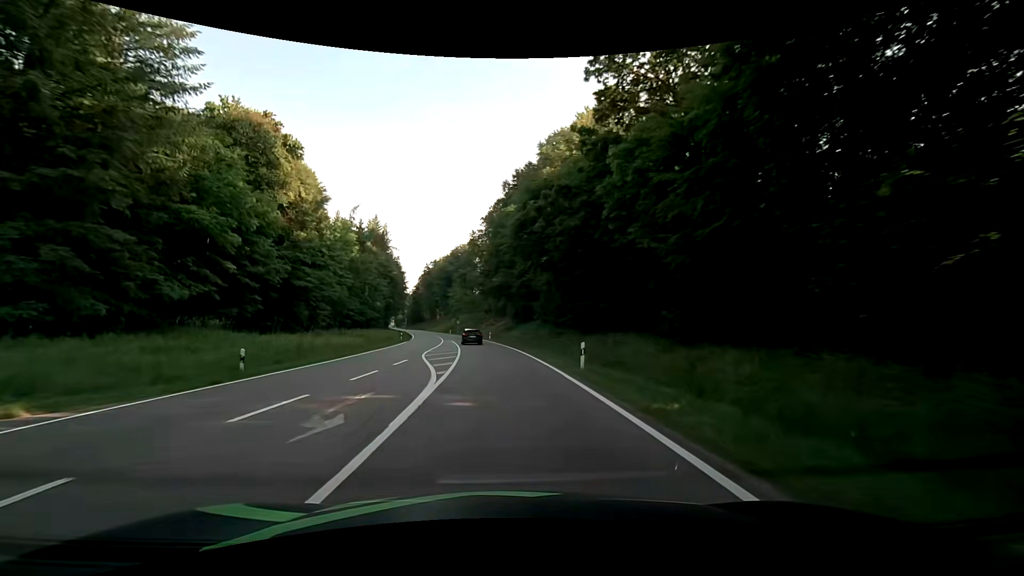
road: secondary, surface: asphalt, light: Day
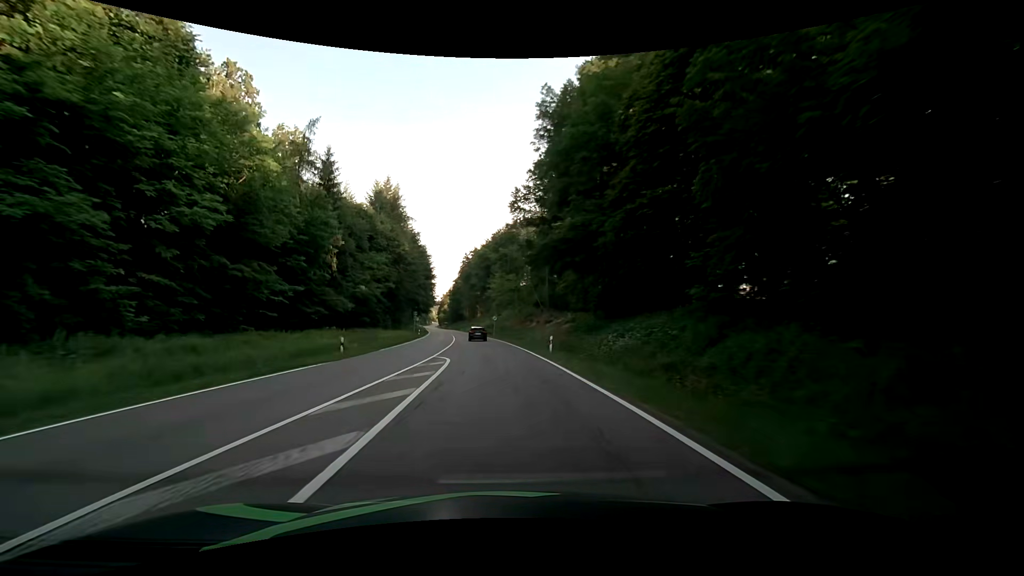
(-1.8, +37.8) m; -6°
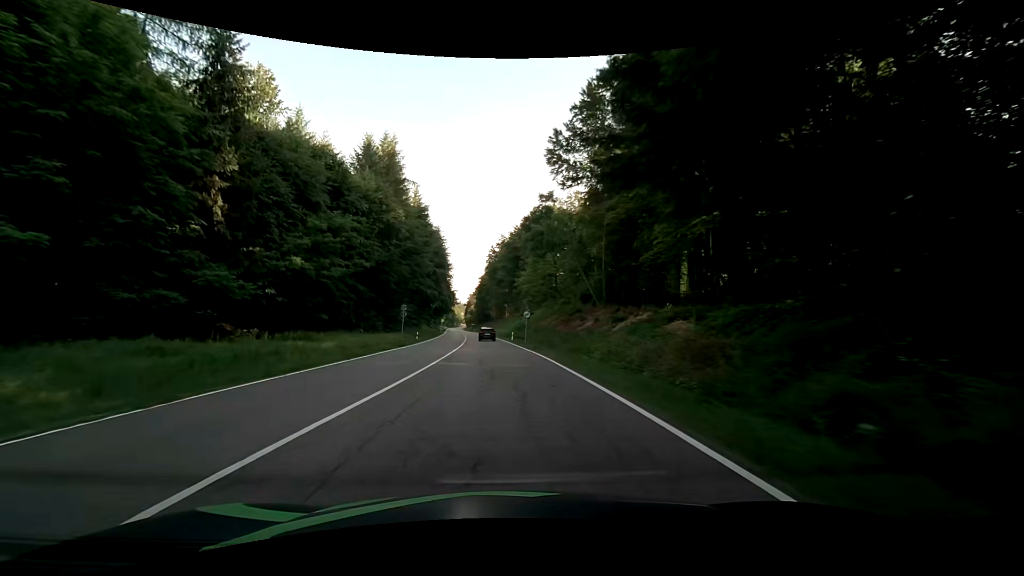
(-0.5, +25.7) m; -3°
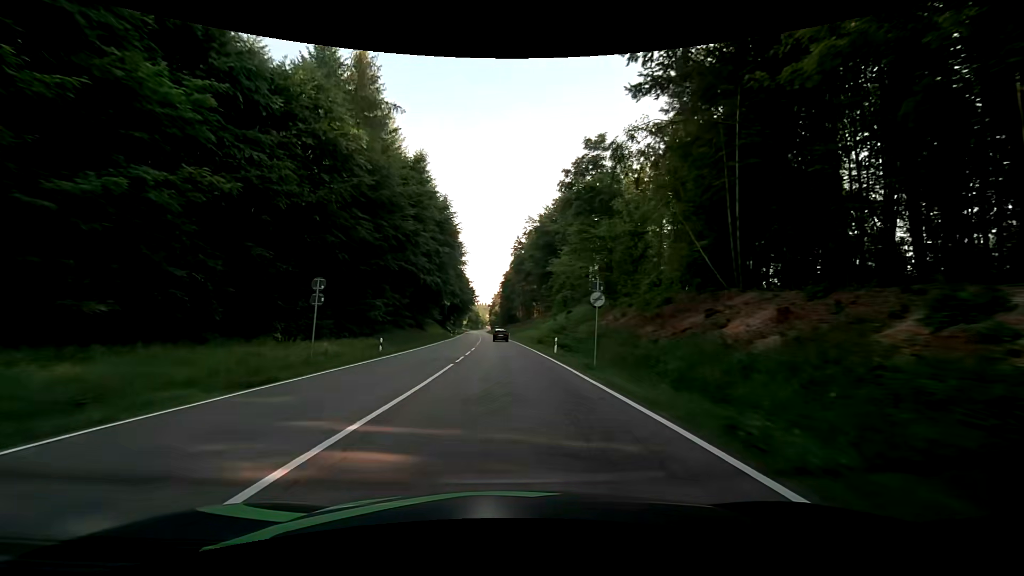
(-0.7, +26.0) m; -4°
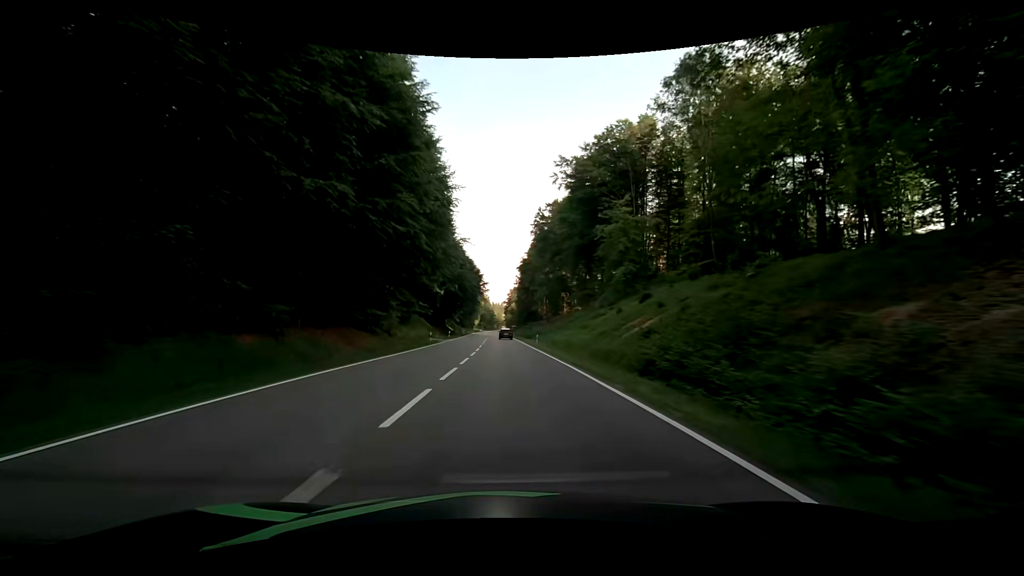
(-0.6, +40.1) m; -2°
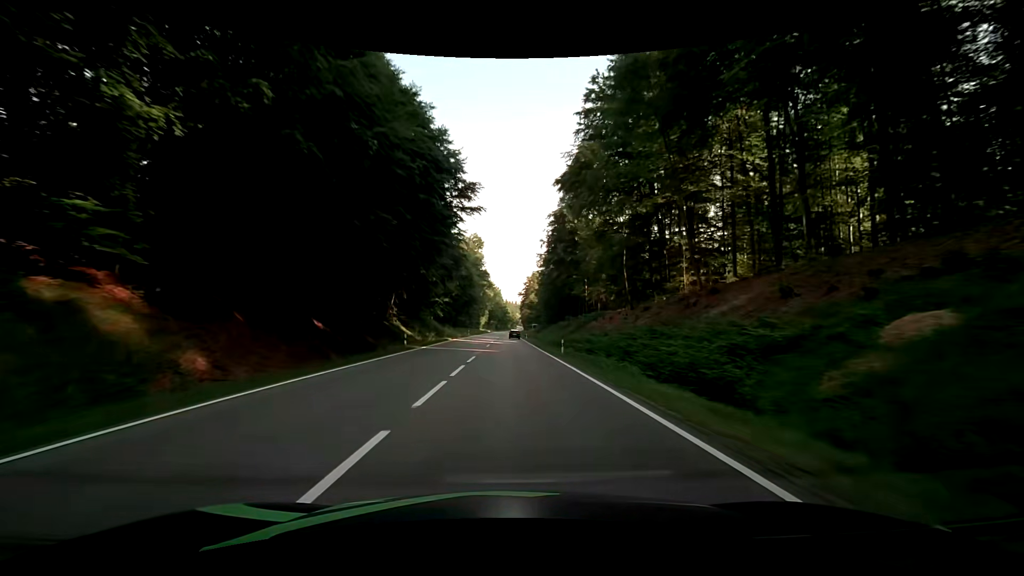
(-0.9, +70.7) m; -1°
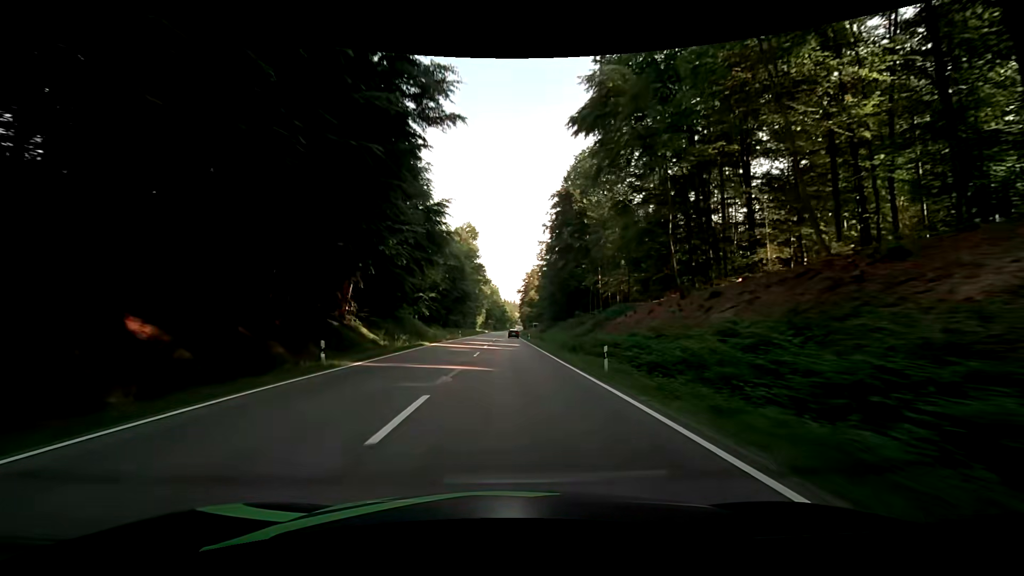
(0.0, +14.7) m; 0°
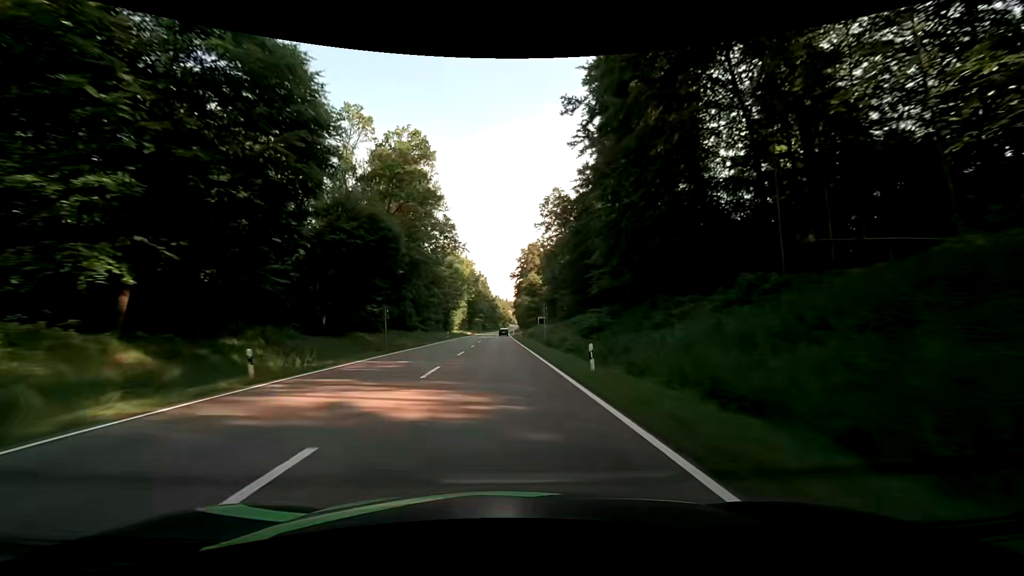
(+0.2, +59.4) m; +1°
(0, +10) (0, +20) (0, +30) (0, +40) (-1, +50) (-1, +60) (-1, +70) (-1, +80) (-1, +90) (-1, +100) m
